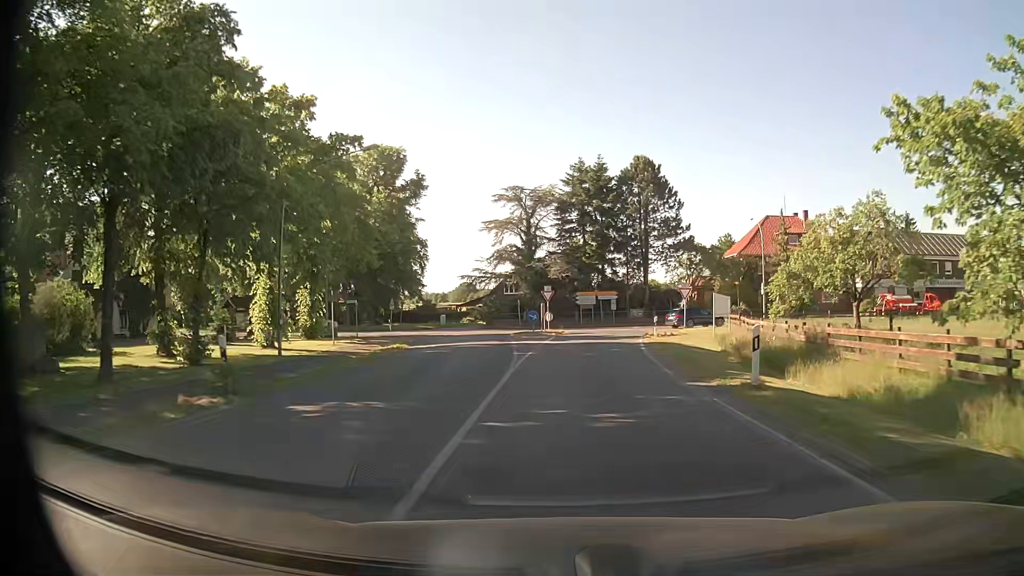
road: secondary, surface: asphalt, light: Day
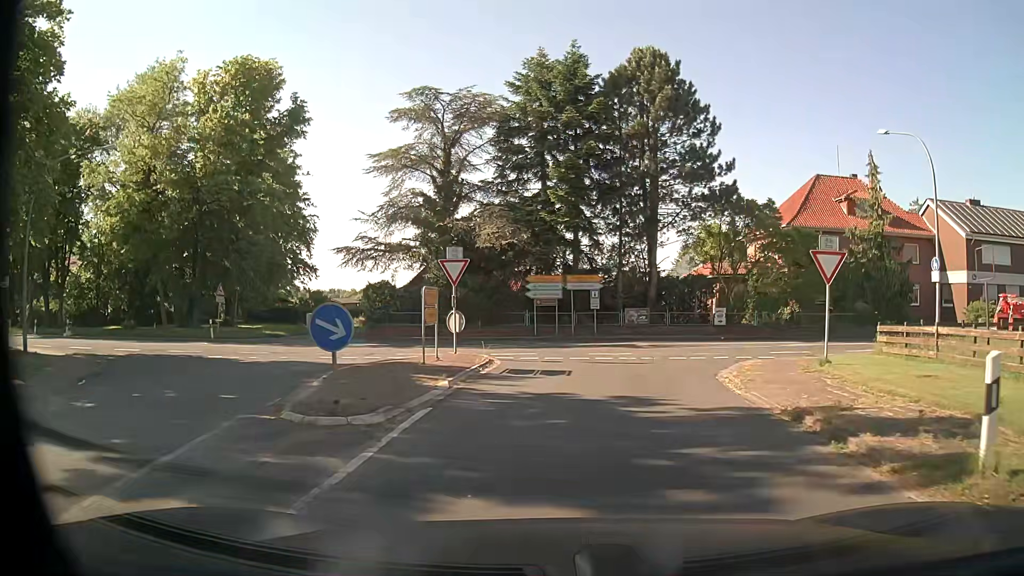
(+0.9, +26.7) m; +4°
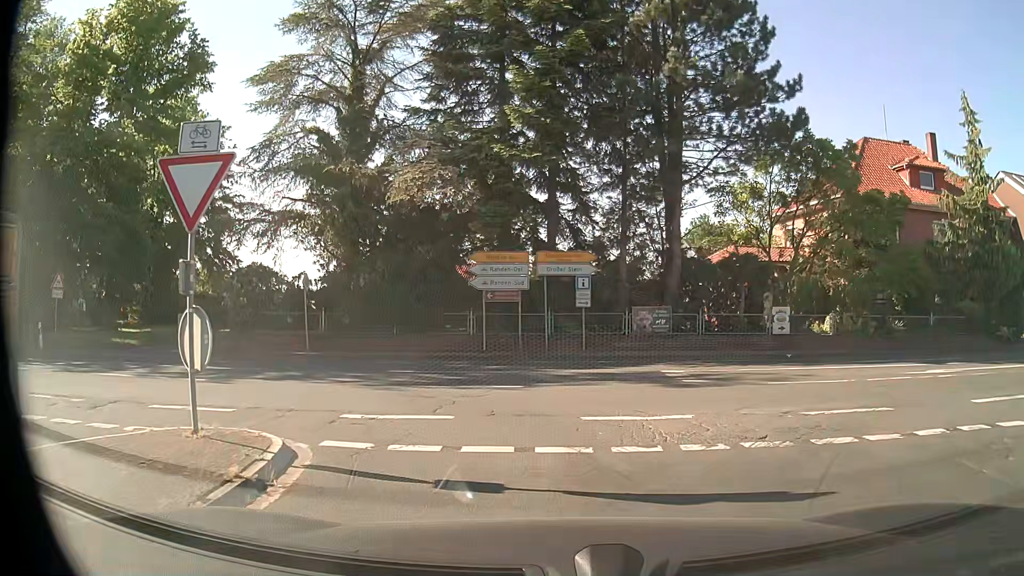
(+0.3, +12.5) m; +3°
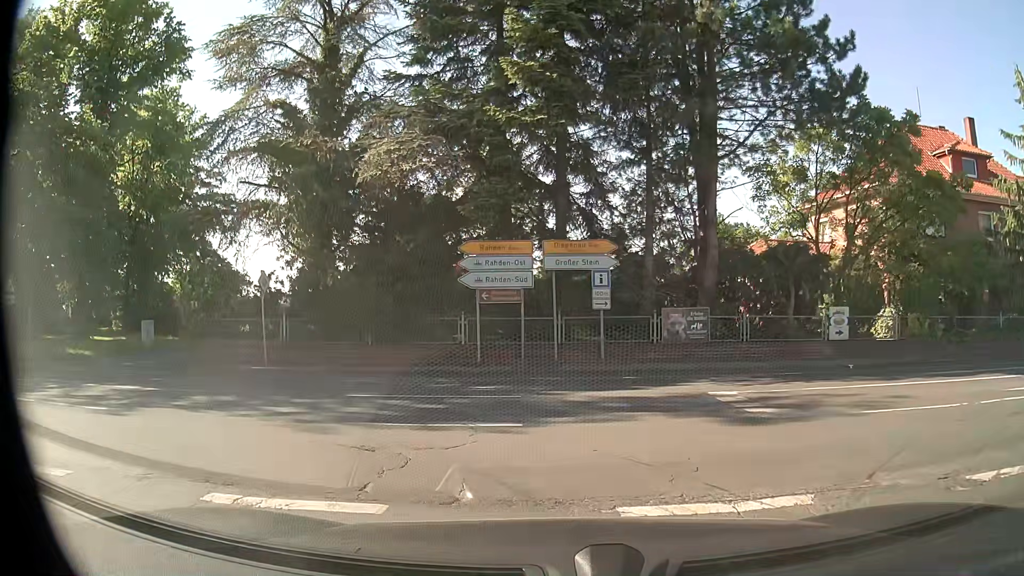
(0.0, +3.9) m; 0°
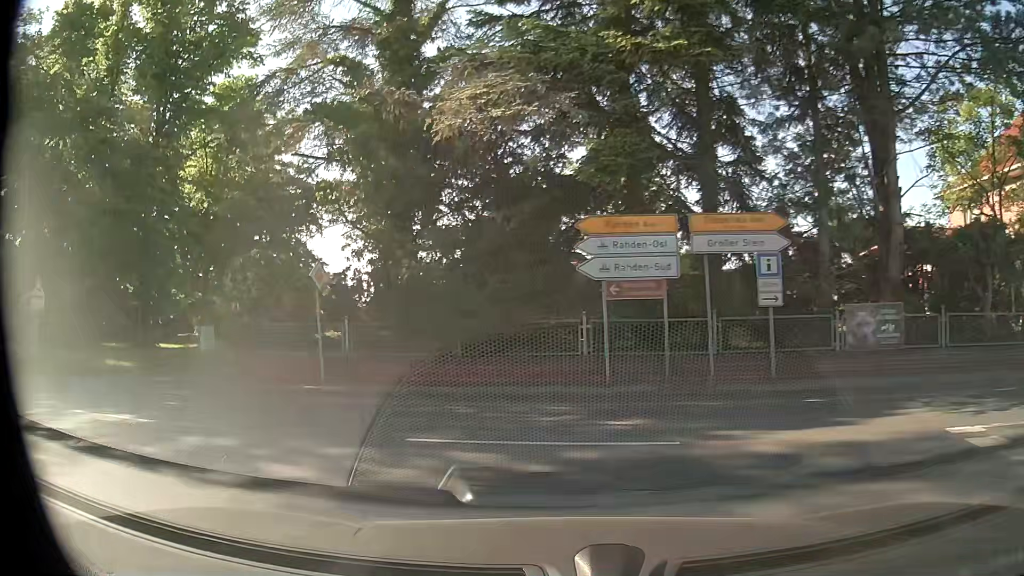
(-0.3, +4.3) m; -11°
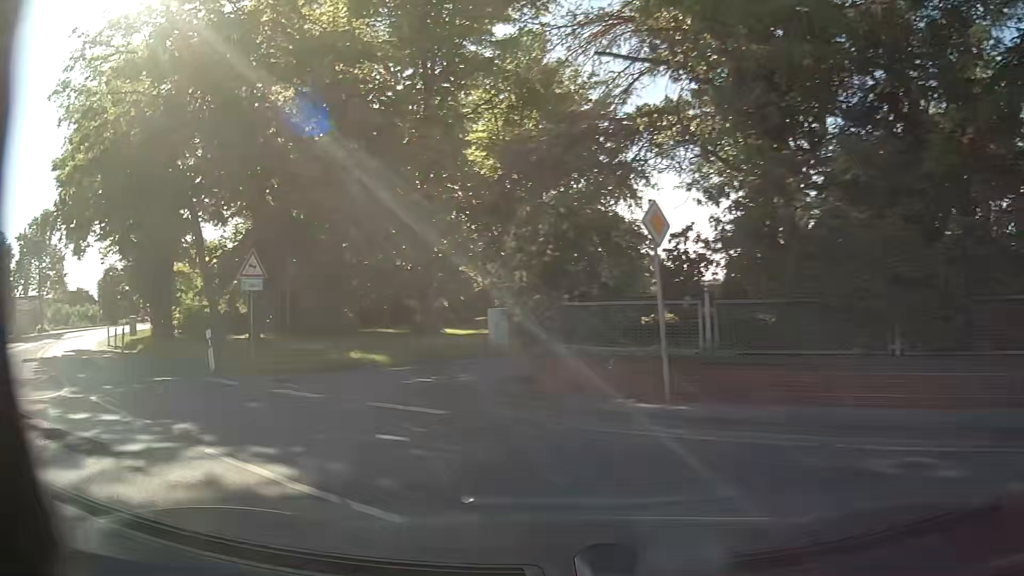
(-1.1, +5.2) m; -27°
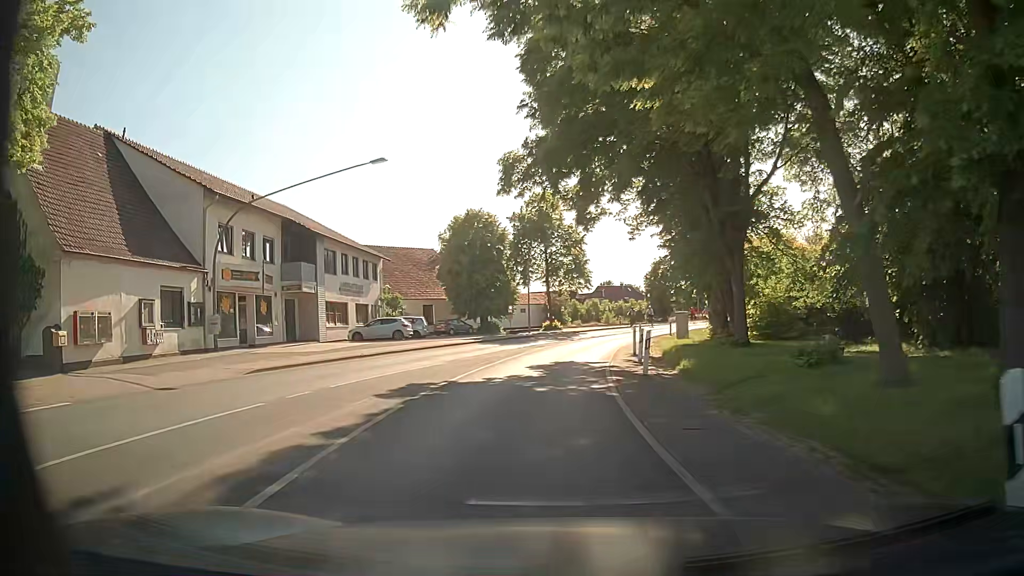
(-6.8, +12.7) m; -48°
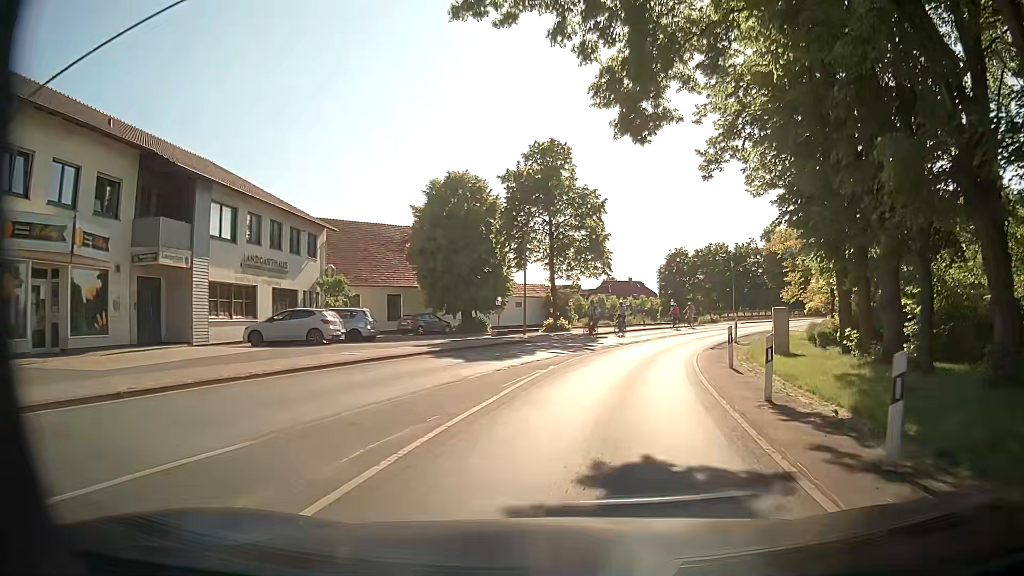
(-0.6, +15.7) m; 0°
(0, +10) (+2, +20) (+4, +30) (+8, +39) (+13, +47) (+19, +56) (+25, +64) (+31, +71) (+38, +79) (+44, +86) m
